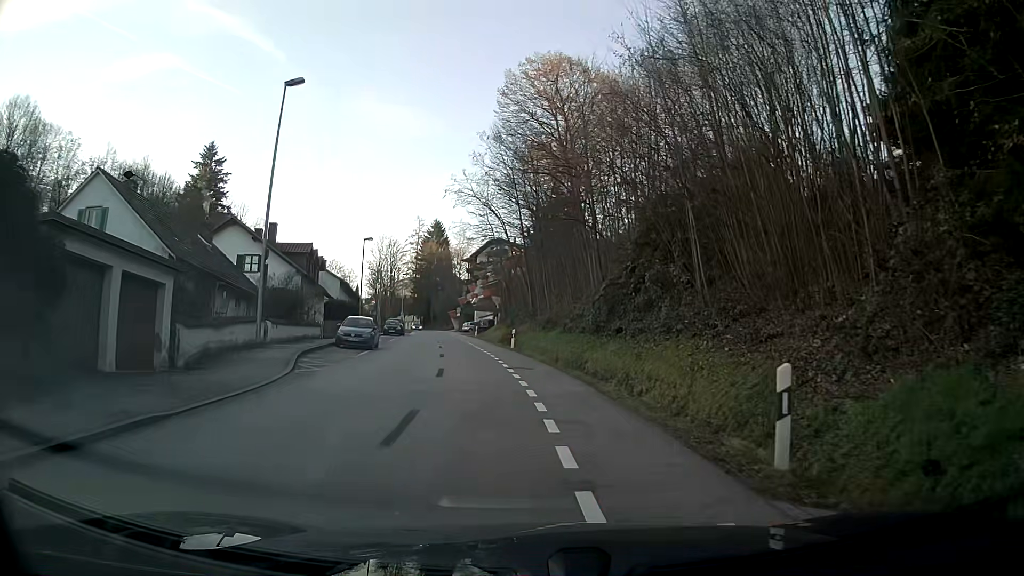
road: tertiary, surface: asphalt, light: Day
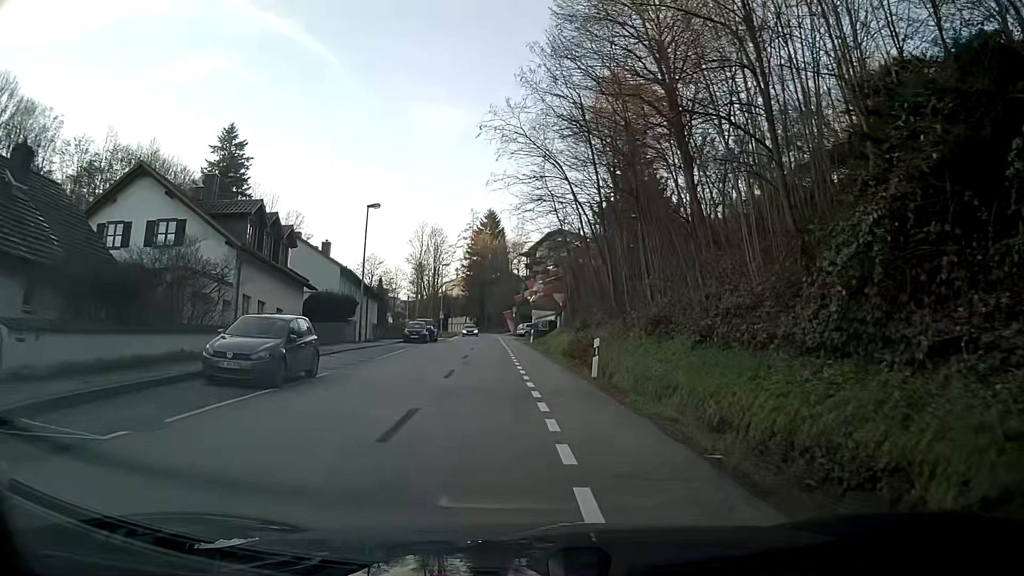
(-0.8, +17.9) m; -5°
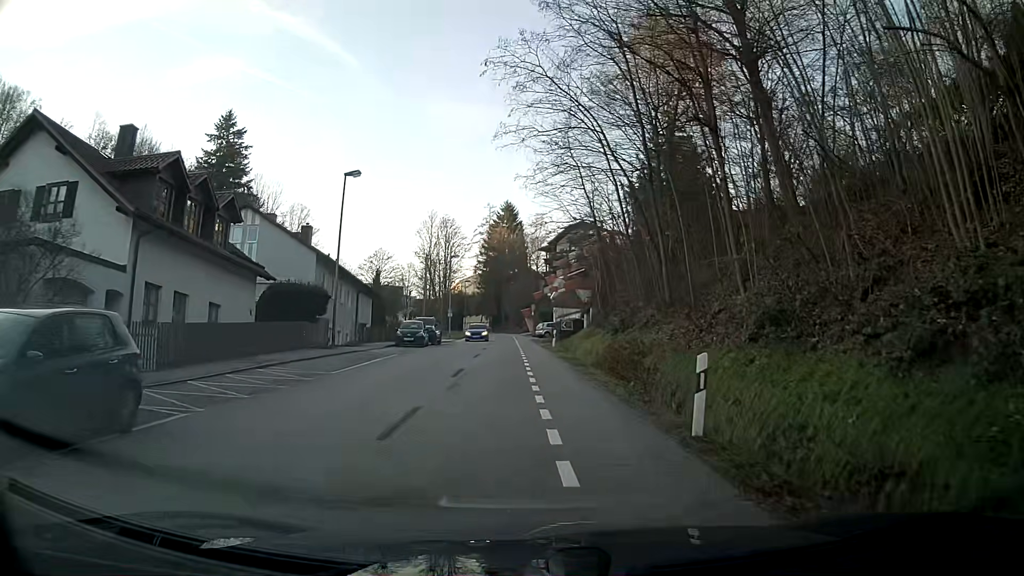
(-0.1, +8.9) m; -1°
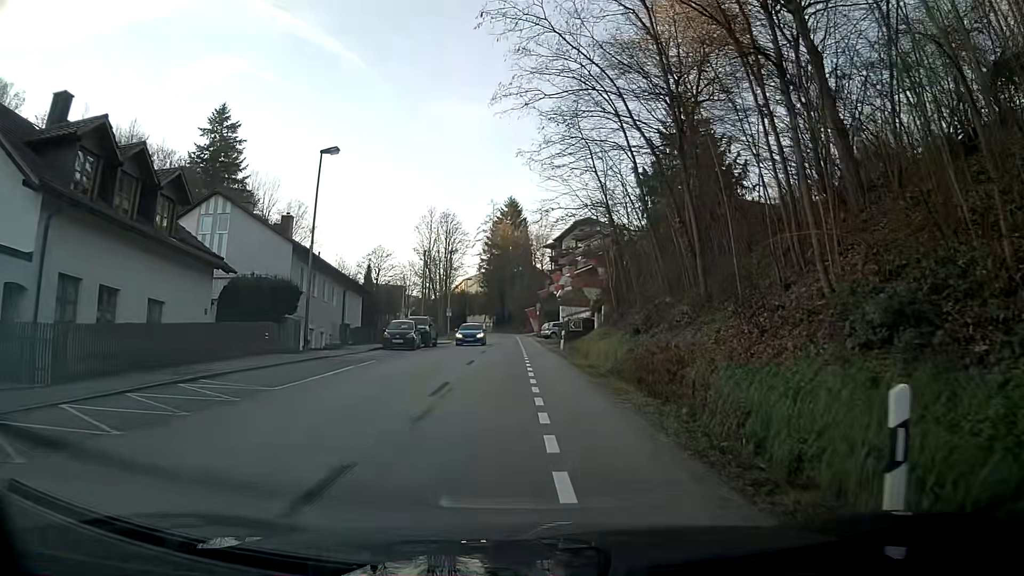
(0.0, +4.5) m; 0°
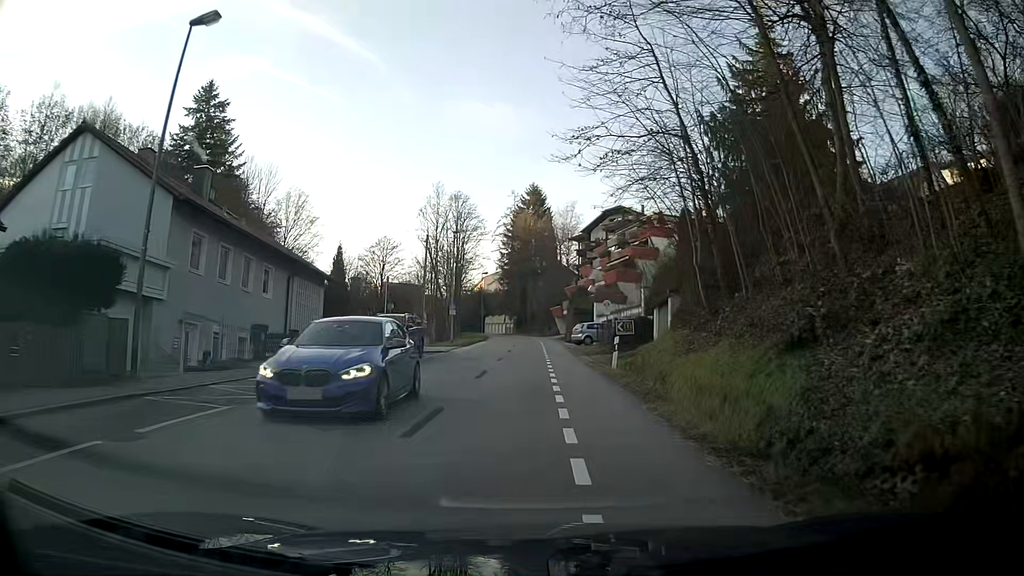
(-0.2, +13.5) m; -2°
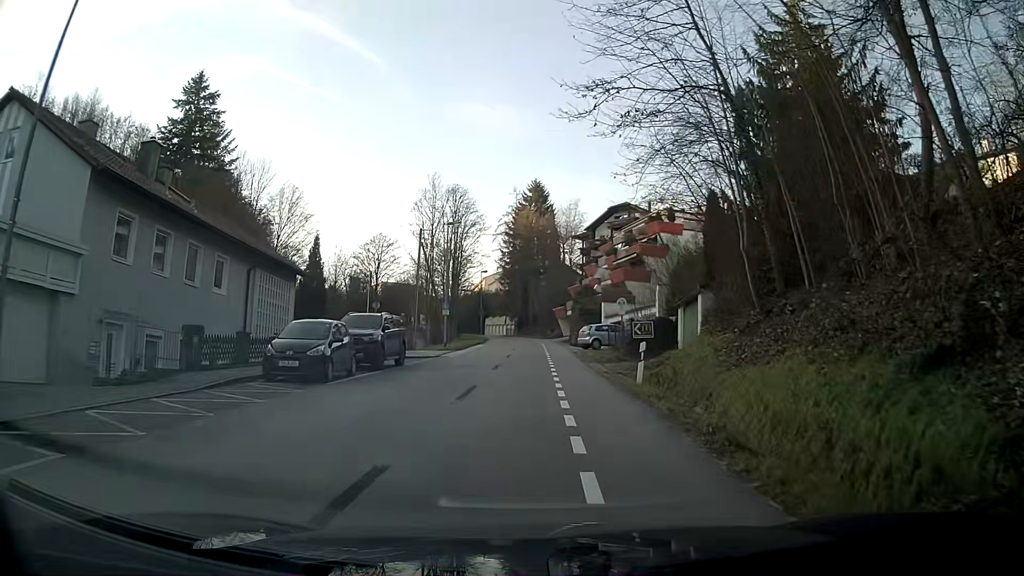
(0.0, +4.5) m; +1°
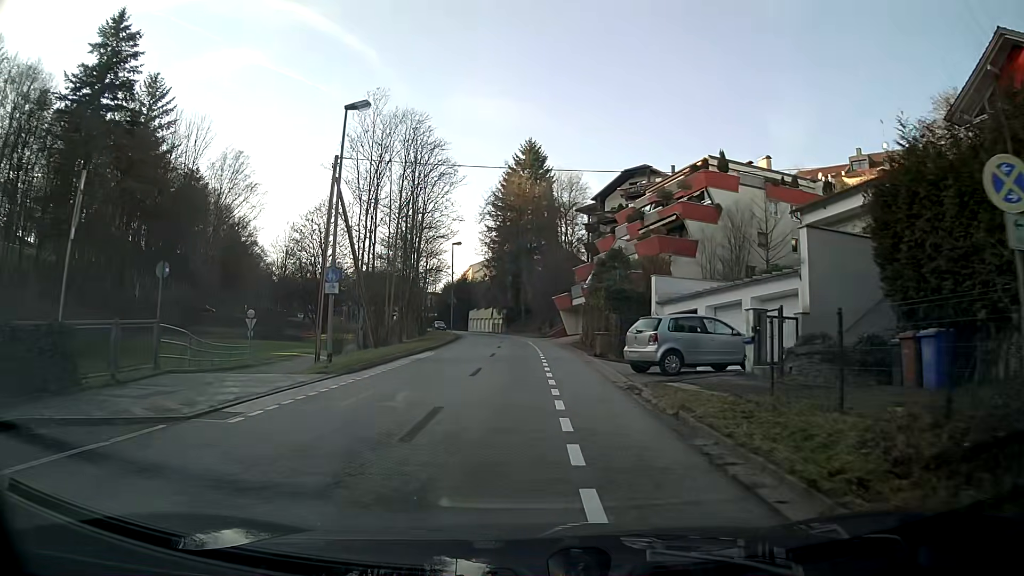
(-0.1, +22.8) m; -1°
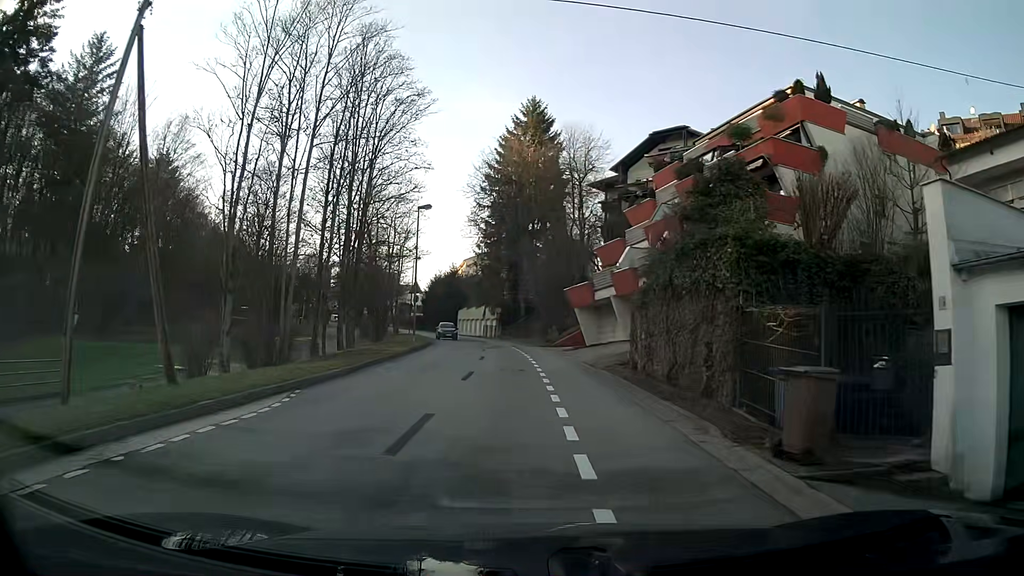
(0.0, +18.7) m; 0°
